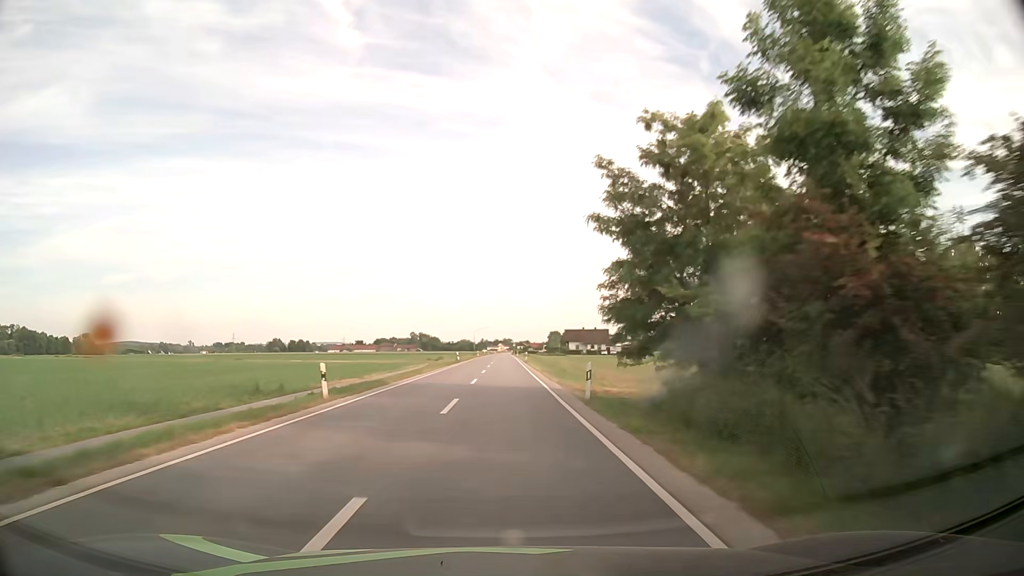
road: secondary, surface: asphalt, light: Day
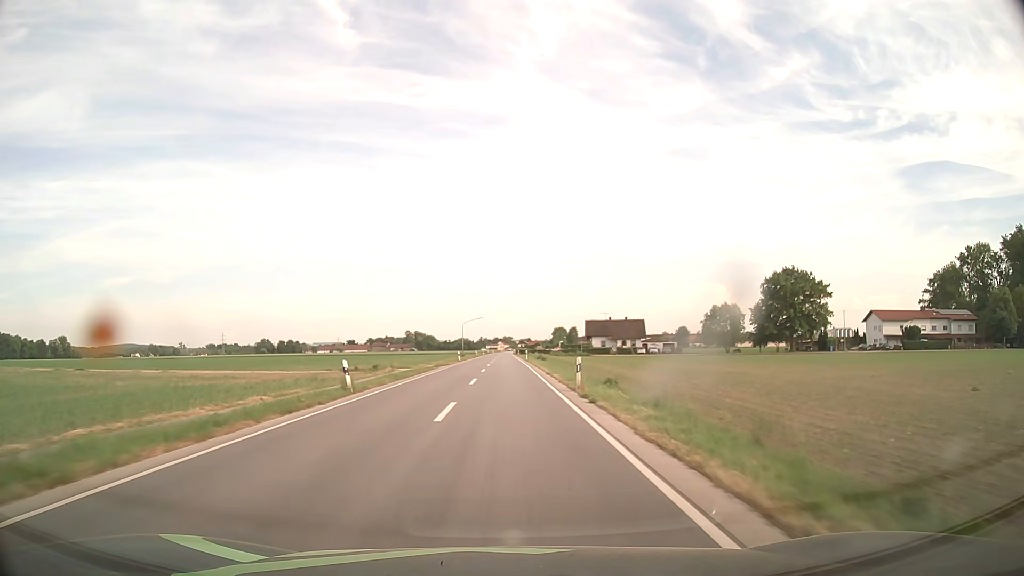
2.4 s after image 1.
(-0.2, +49.9) m; 0°
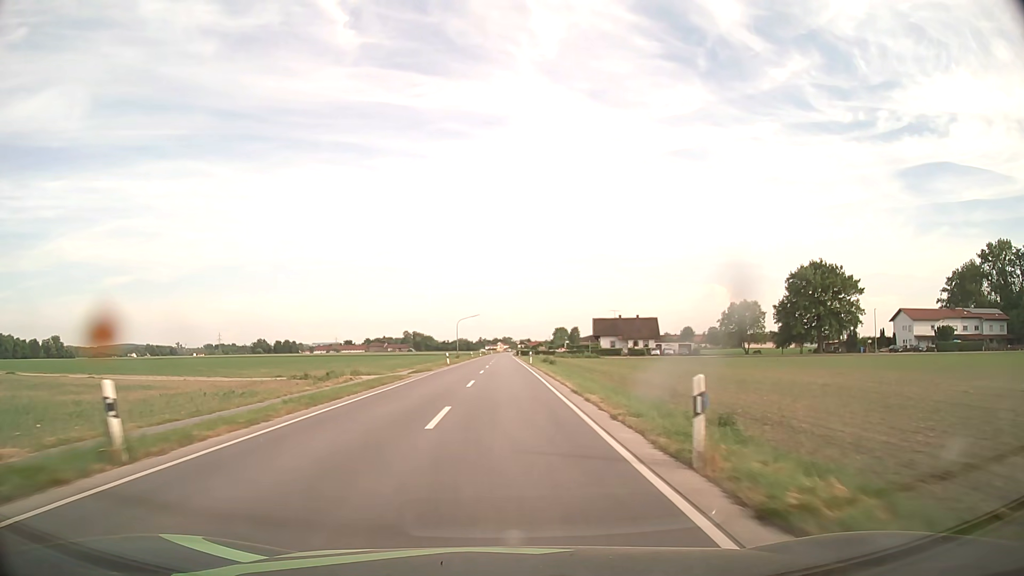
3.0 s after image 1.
(0.0, +13.1) m; 0°
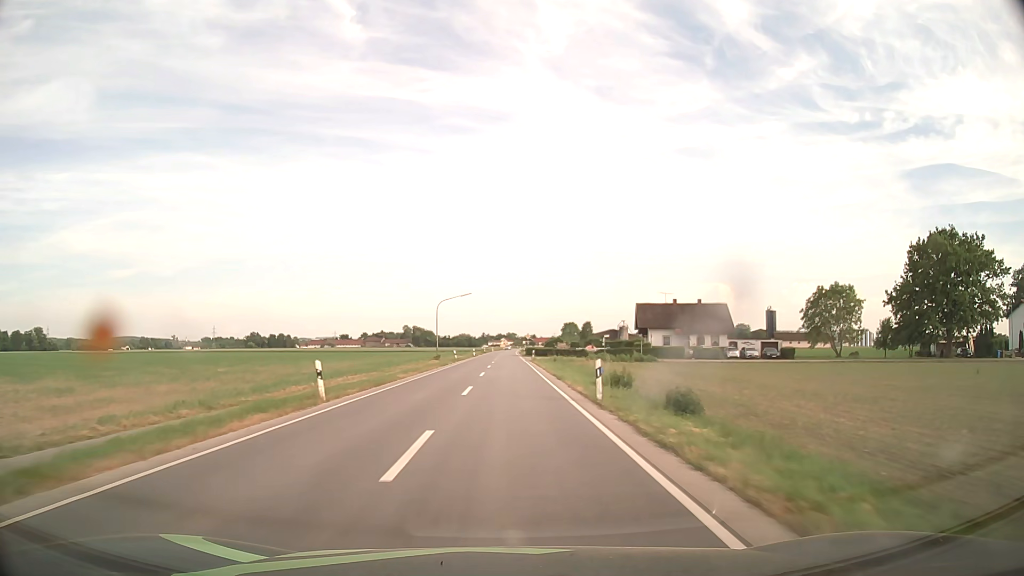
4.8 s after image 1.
(-0.1, +40.4) m; 0°
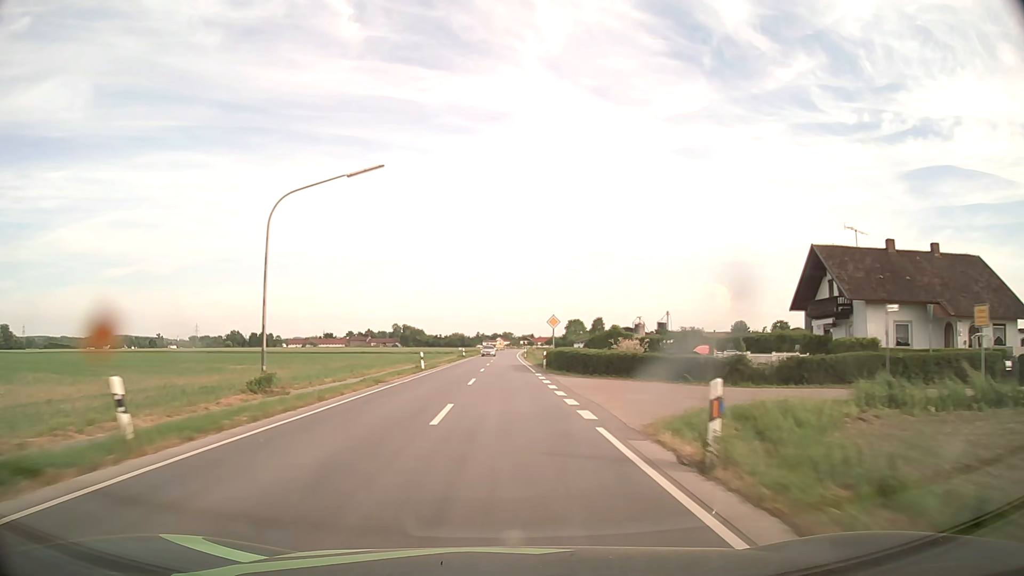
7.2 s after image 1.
(+0.1, +55.2) m; 0°
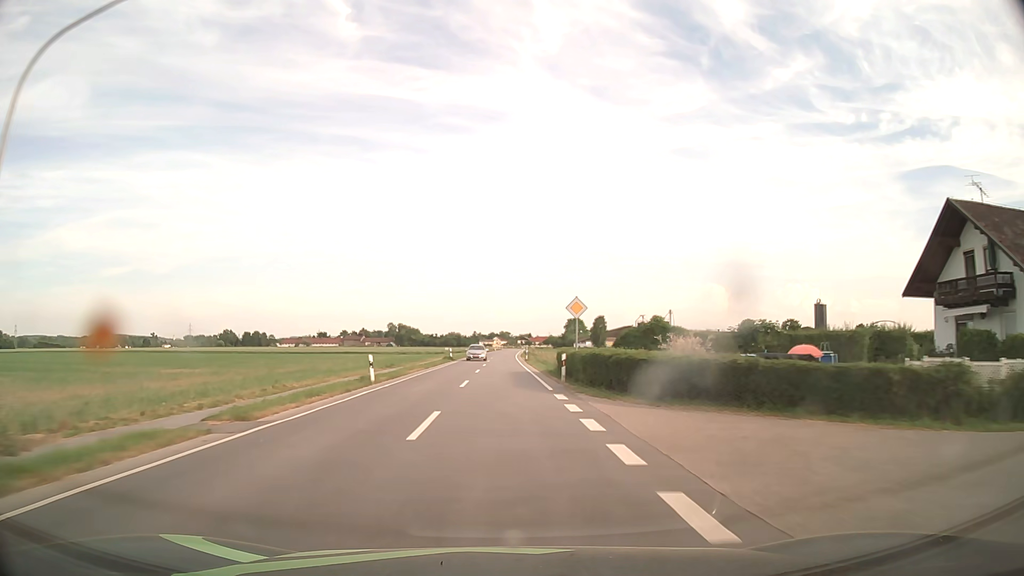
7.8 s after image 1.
(0.0, +14.0) m; 0°
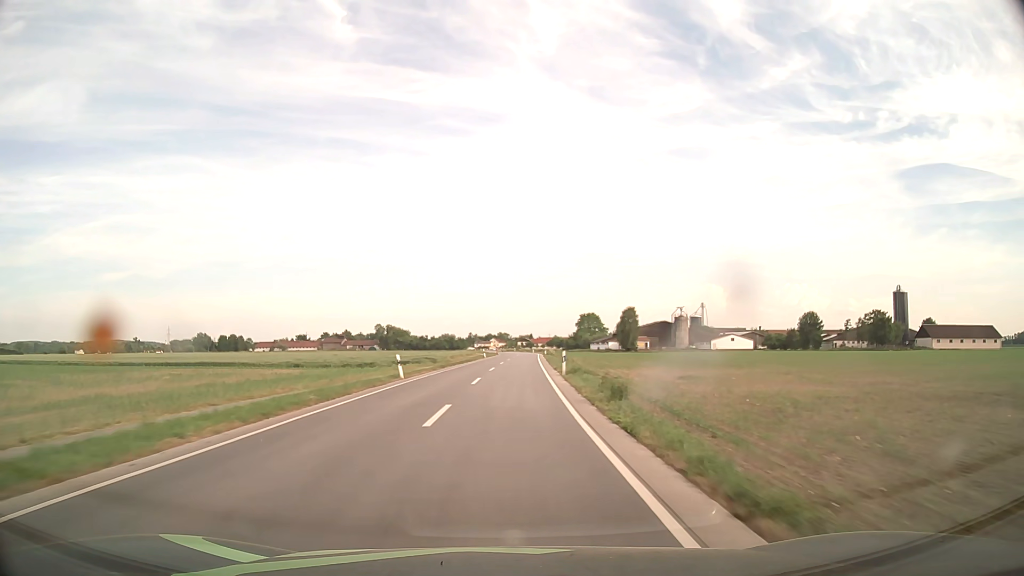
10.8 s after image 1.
(0.0, +70.2) m; 0°
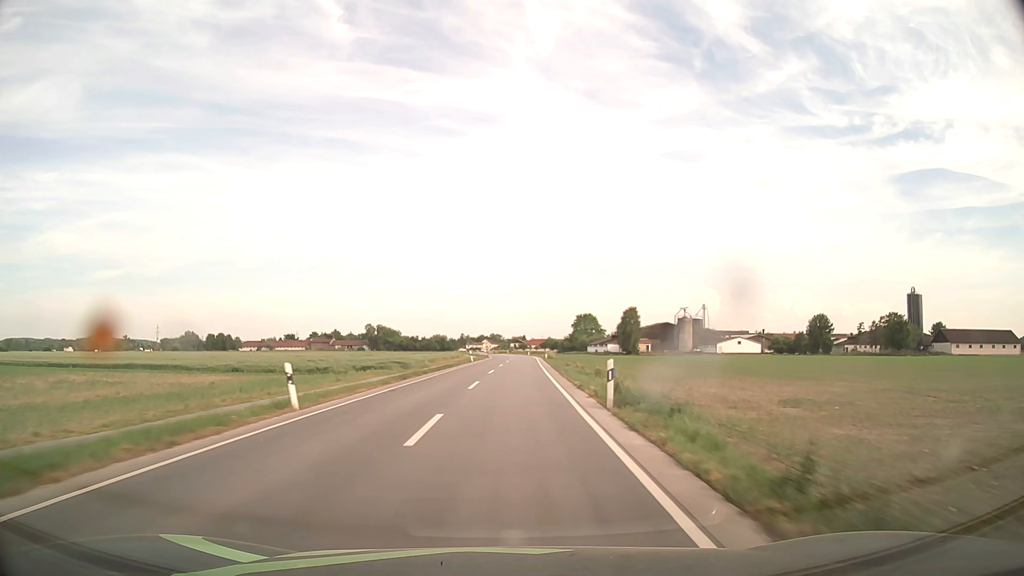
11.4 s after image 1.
(+0.1, +14.1) m; +1°
(0, +10) (0, +20) (0, +30) (+1, +40) (+1, +50) (+1, +60) (+2, +70) (+2, +80) (+2, +90) (+2, +100) m
